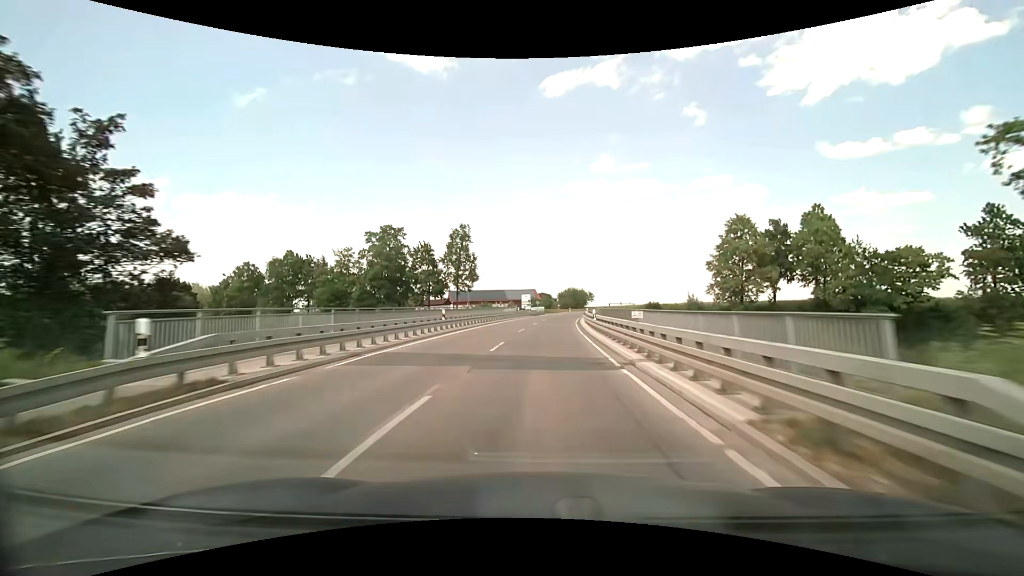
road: secondary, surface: asphalt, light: Day
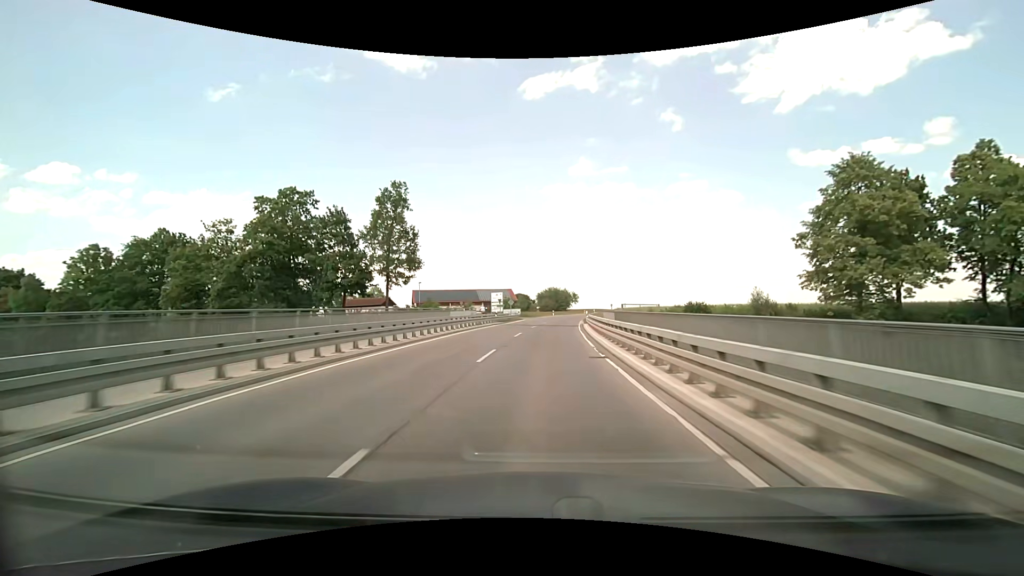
(+0.6, +26.8) m; +3°
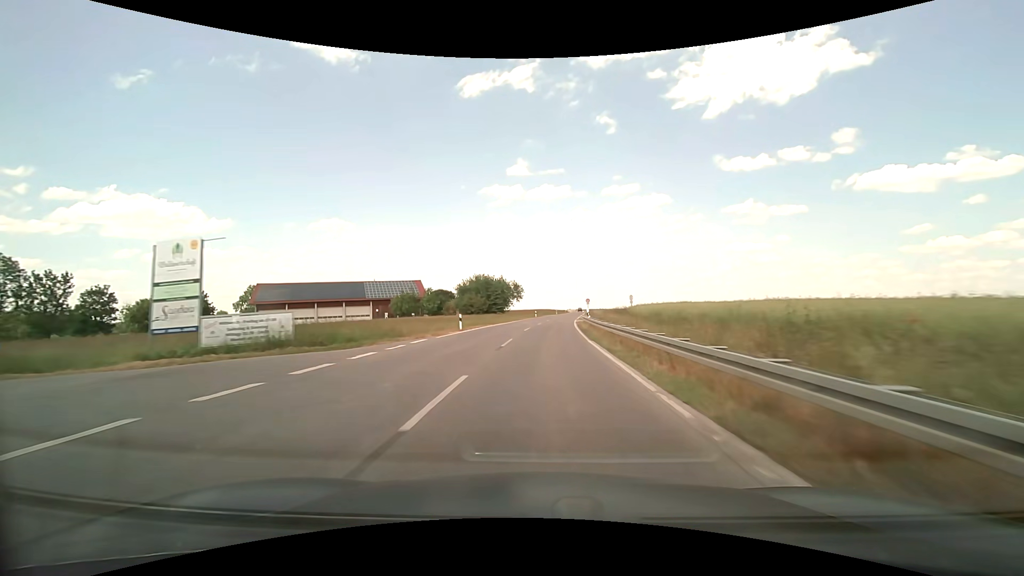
(+4.0, +67.4) m; +7°
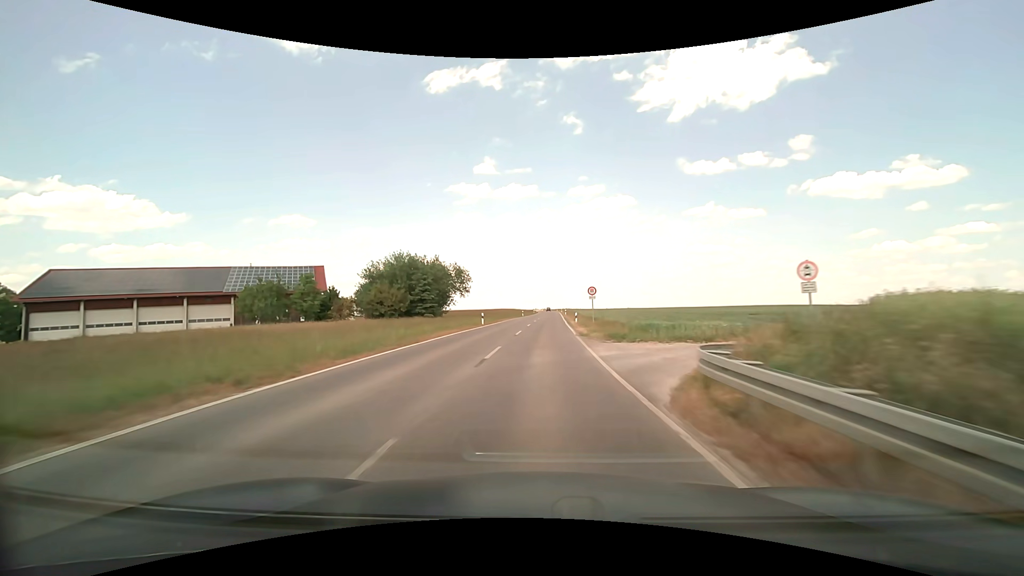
(+1.4, +40.4) m; +4°
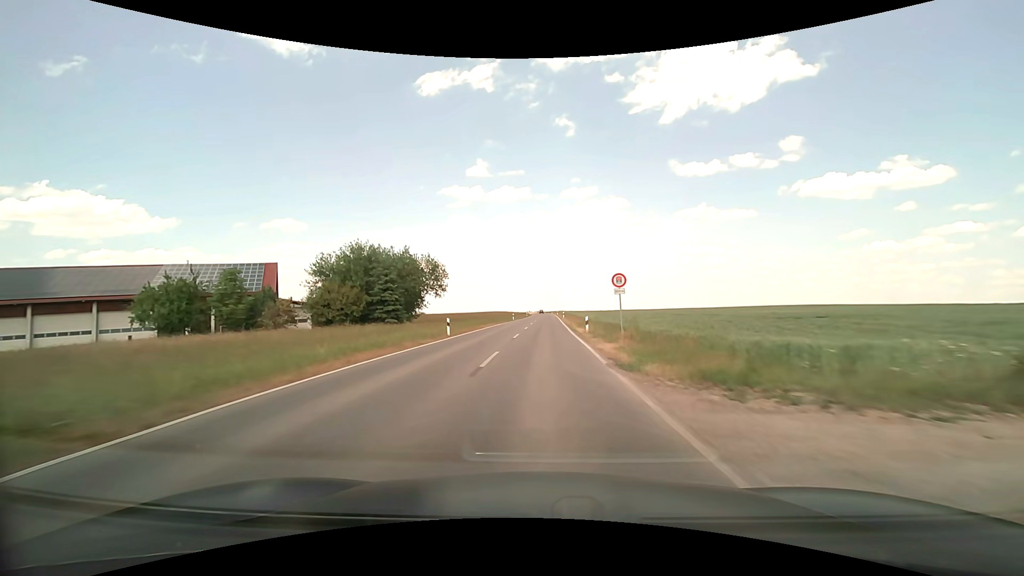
(+0.1, +13.4) m; +1°
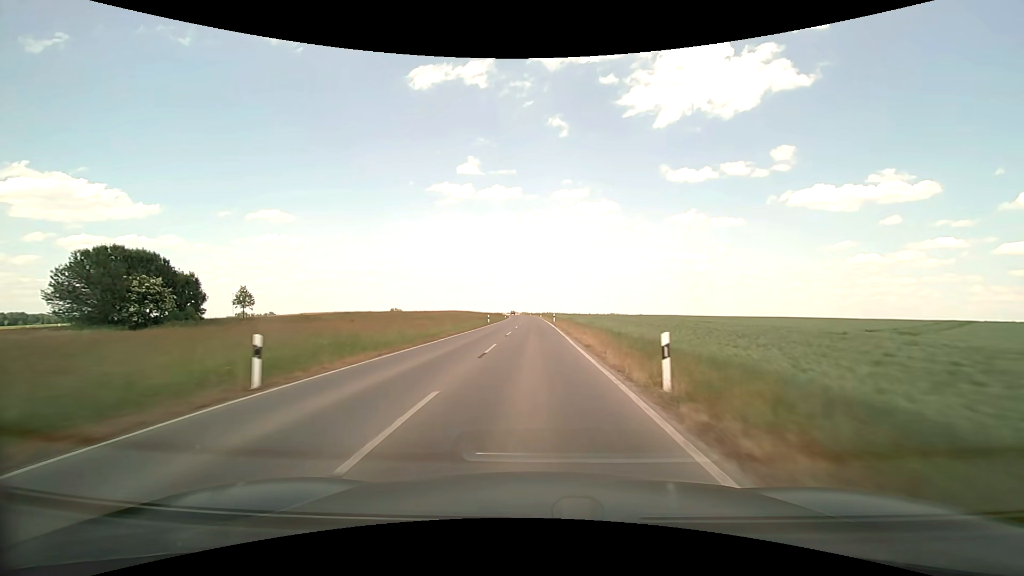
(+1.3, +68.0) m; +1°
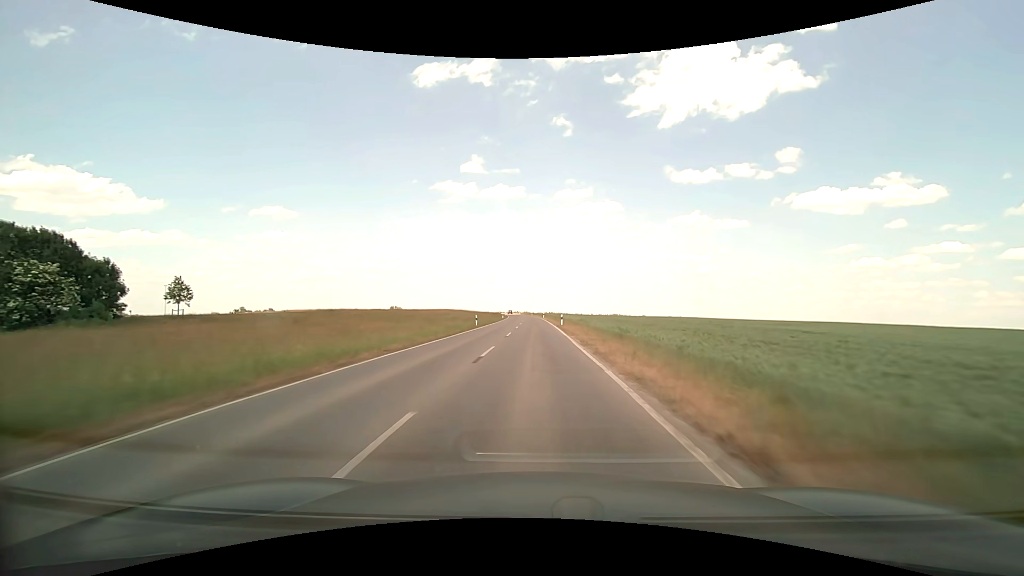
(0.0, +13.8) m; 0°
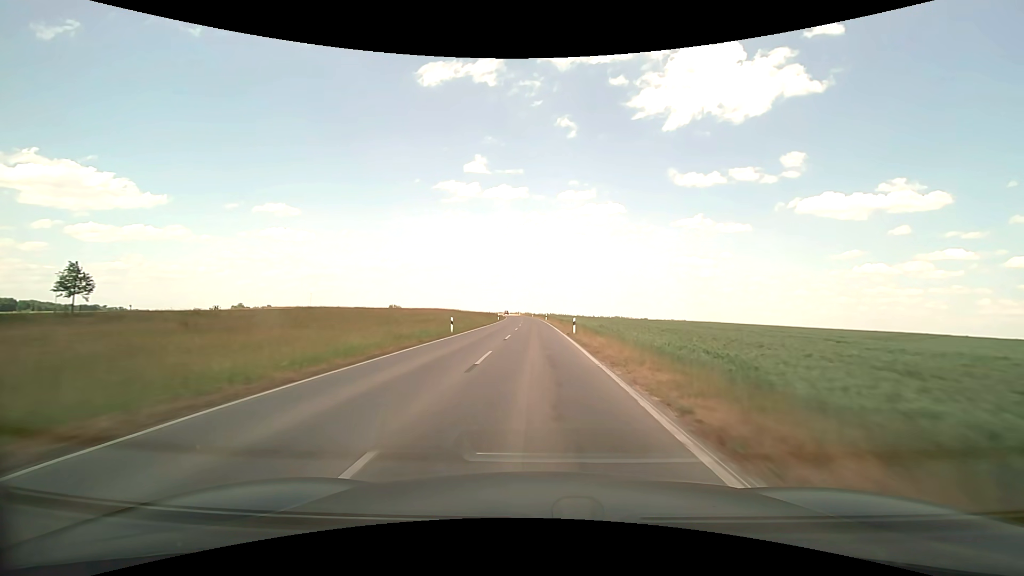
(0.0, +13.8) m; 0°
(0, +10) (0, +20) (0, +30) (0, +40) (0, +50) (0, +60) (0, +70) (-1, +80) (-1, +90) (-1, +100) m
